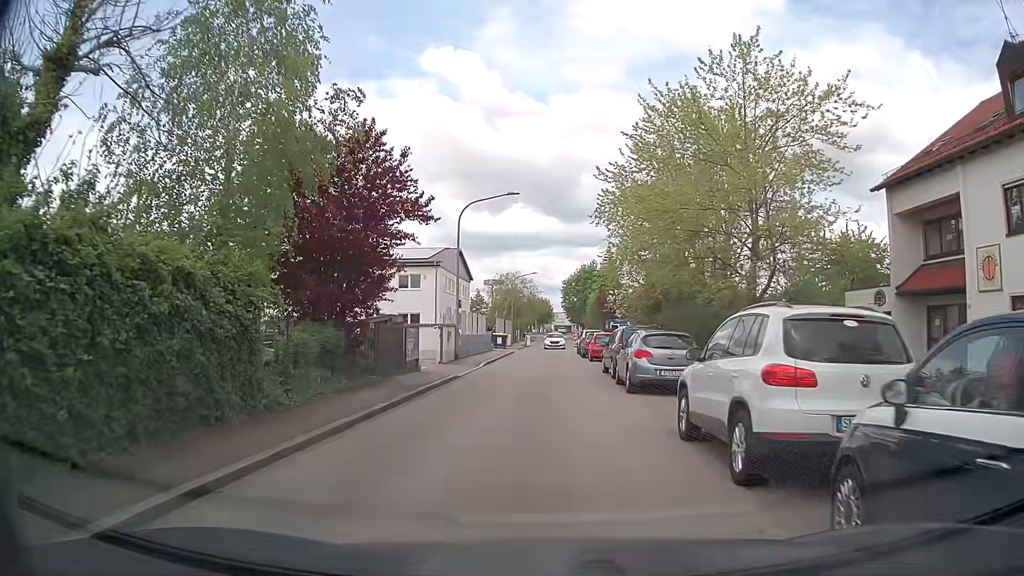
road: residential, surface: asphalt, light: Day
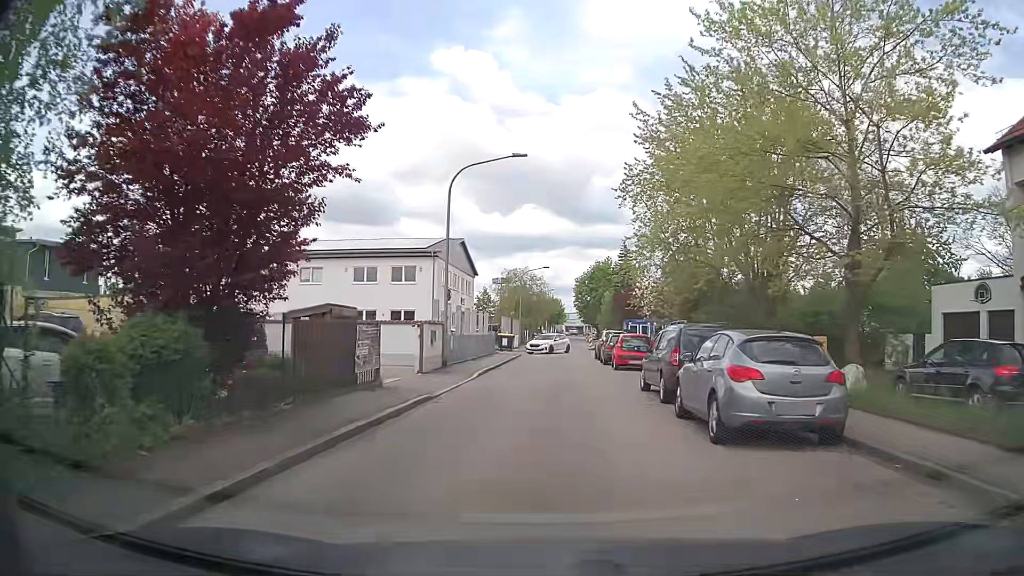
(-0.1, +7.1) m; -1°
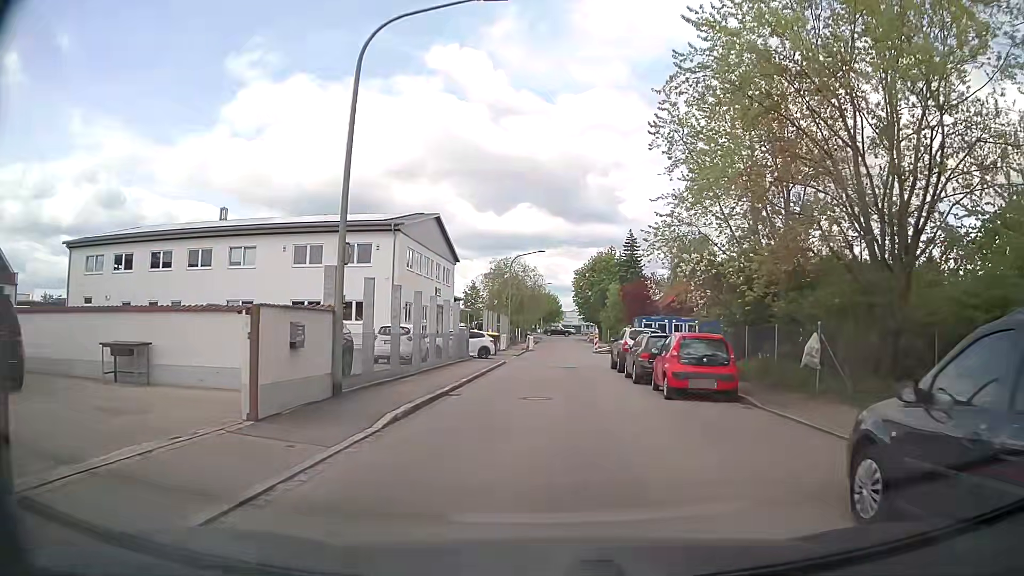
(+0.2, +12.3) m; +1°
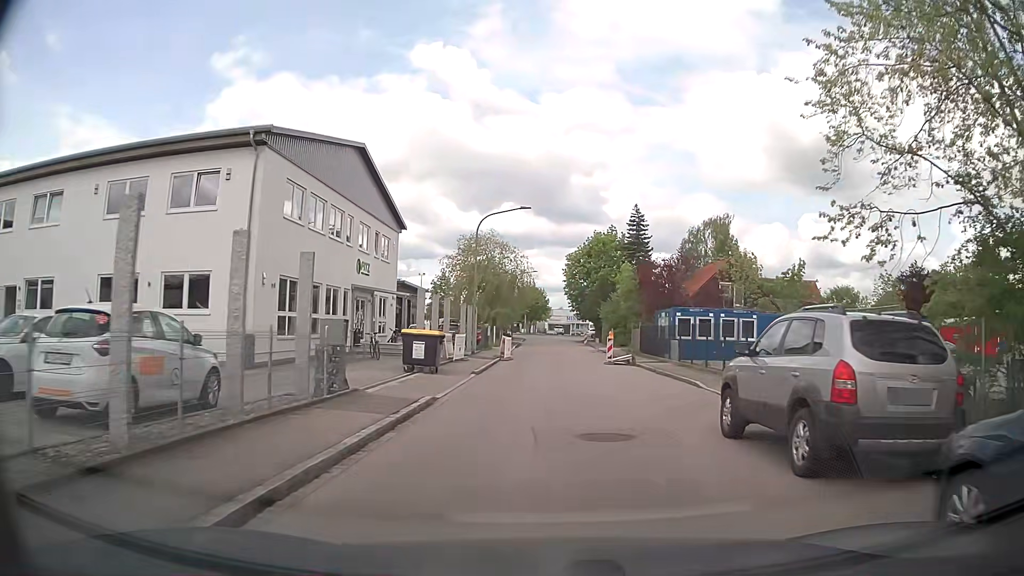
(0.0, +18.5) m; +2°
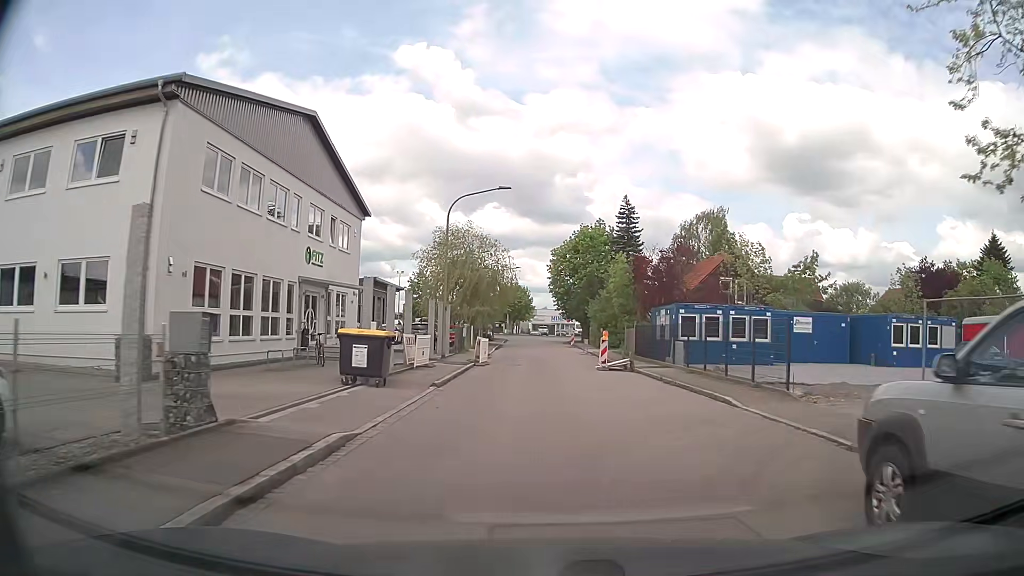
(0.0, +5.0) m; +1°
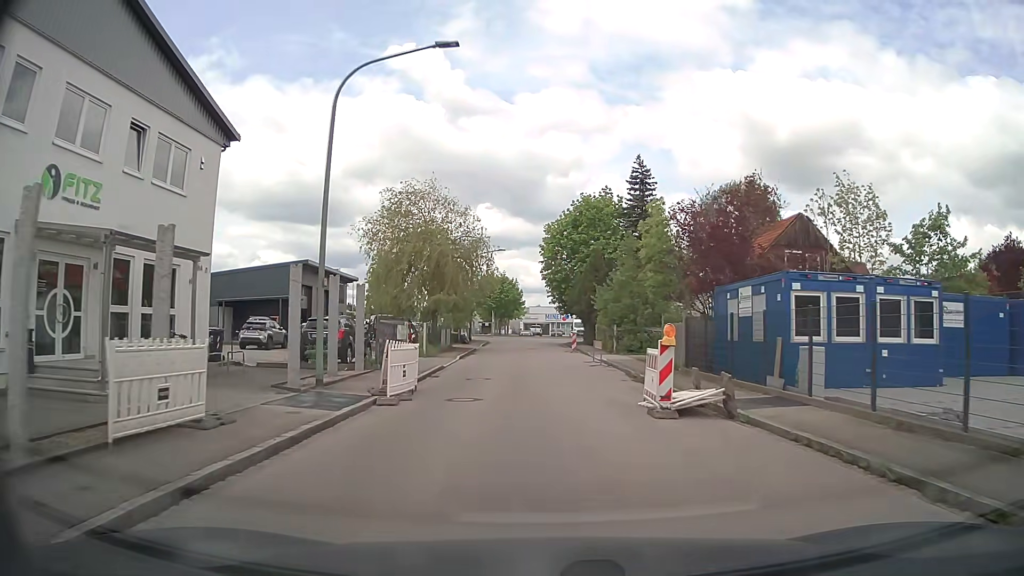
(+0.3, +15.6) m; +1°
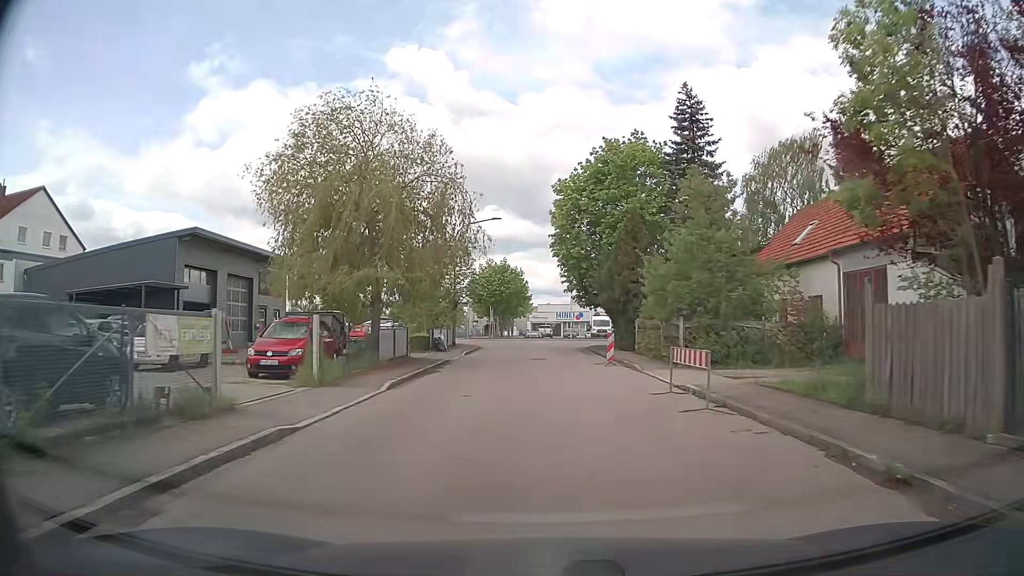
(-0.3, +16.2) m; -1°
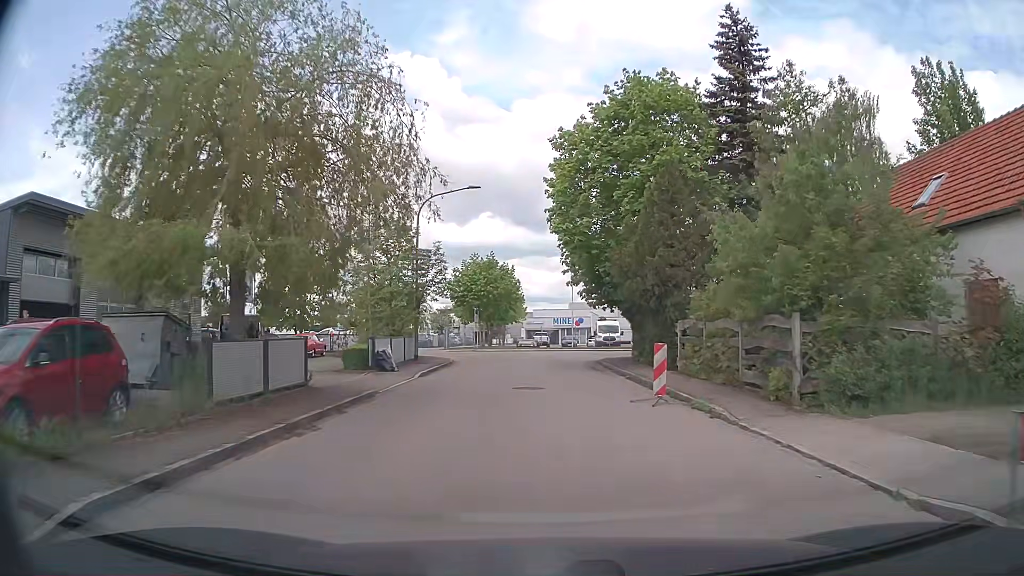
(-0.1, +10.9) m; 0°
(0, +10) (0, +20) (0, +30) (+4, +39) (+12, +44) (+22, +44) (+32, +44) (+42, +44) (+52, +44) (+62, +44) m
